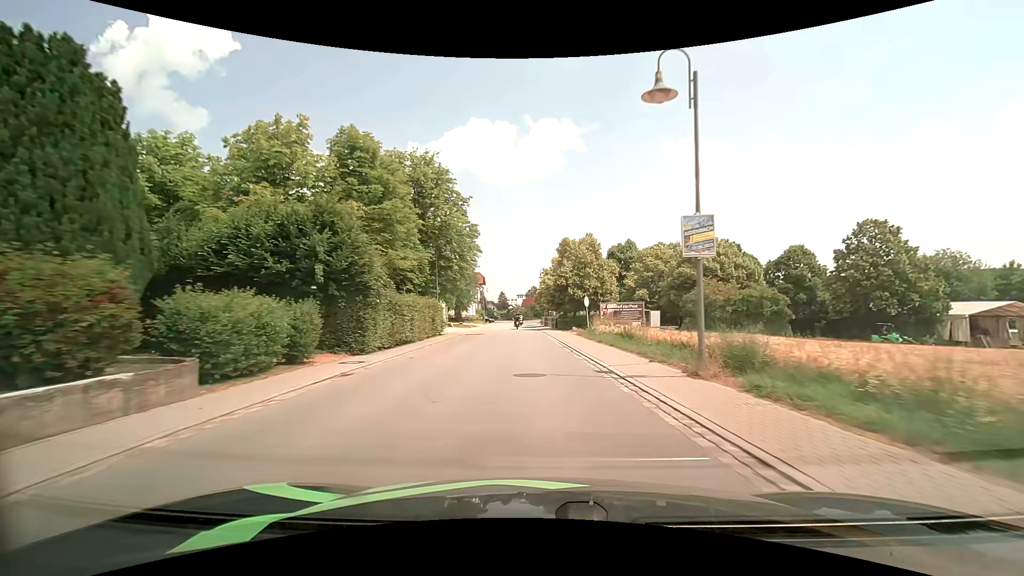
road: secondary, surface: asphalt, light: Day
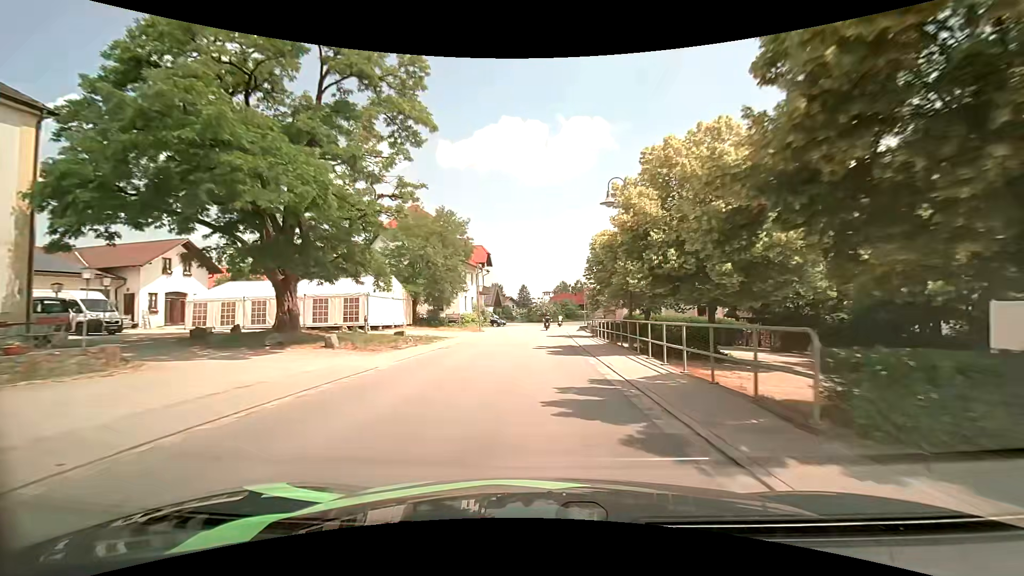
(-1.5, +40.4) m; -3°
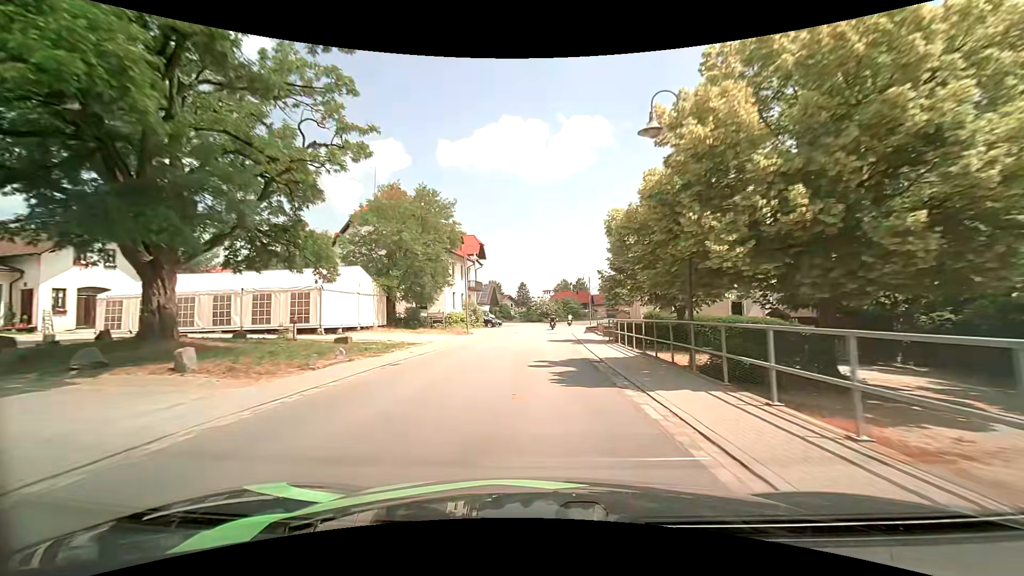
(0.0, +8.1) m; 0°
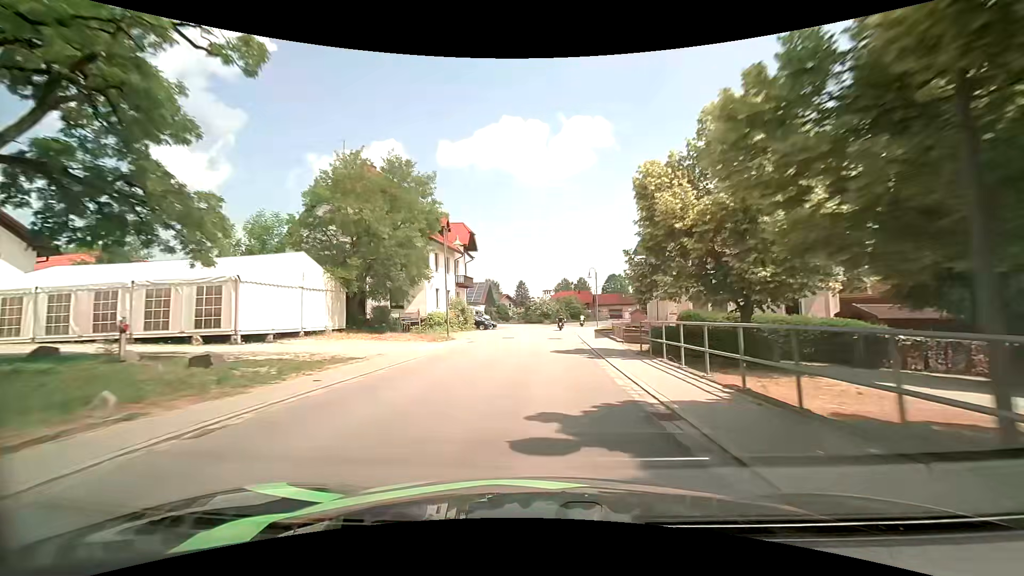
(+0.1, +8.2) m; 0°
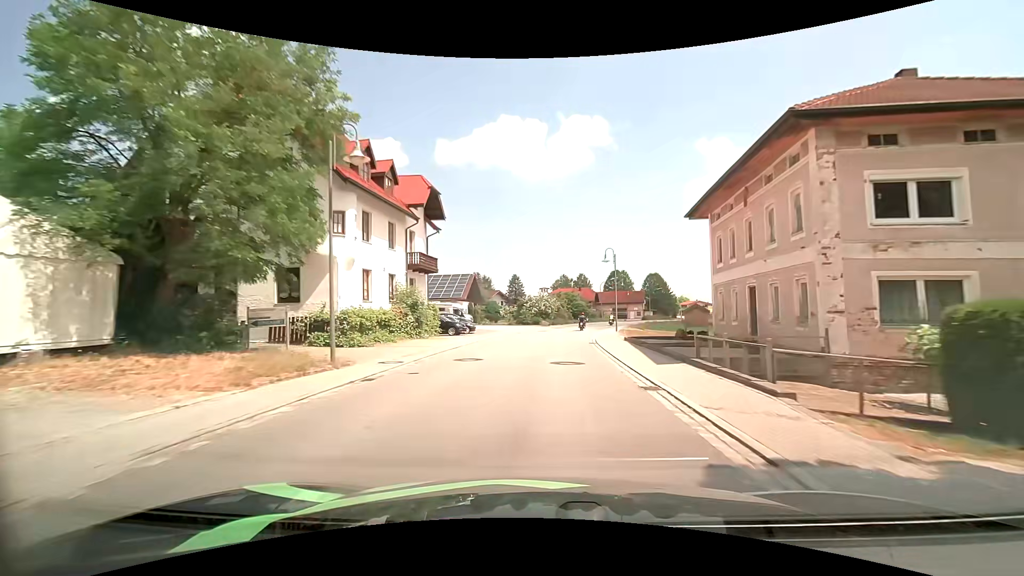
(+0.1, +16.8) m; 0°
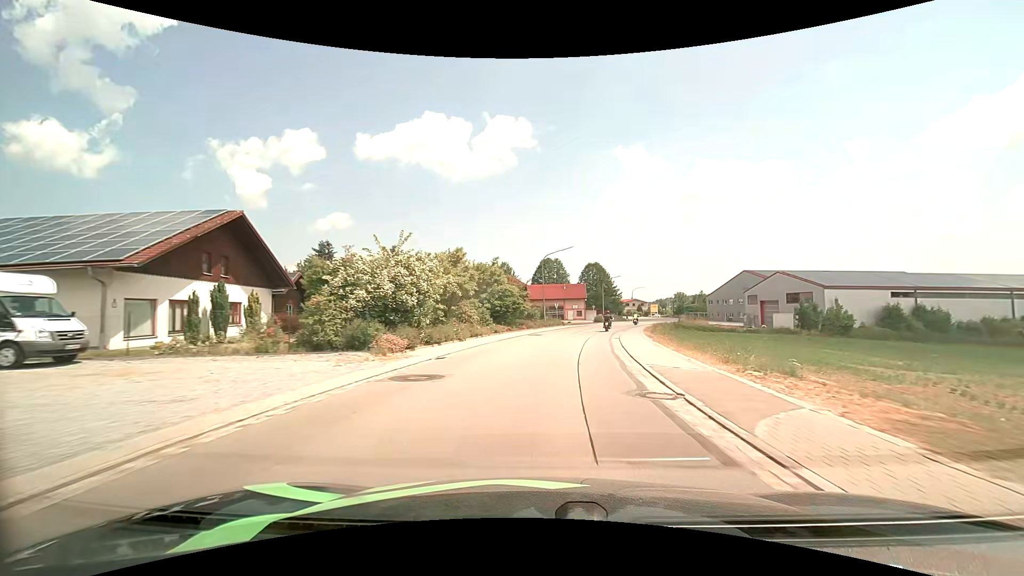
(+2.7, +43.8) m; +9°
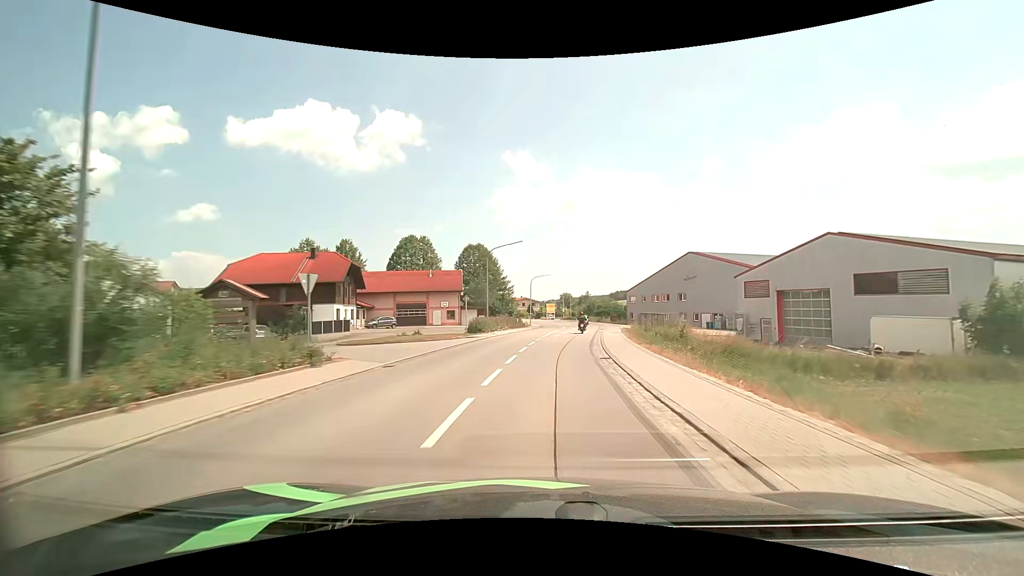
(+5.2, +43.8) m; +13°
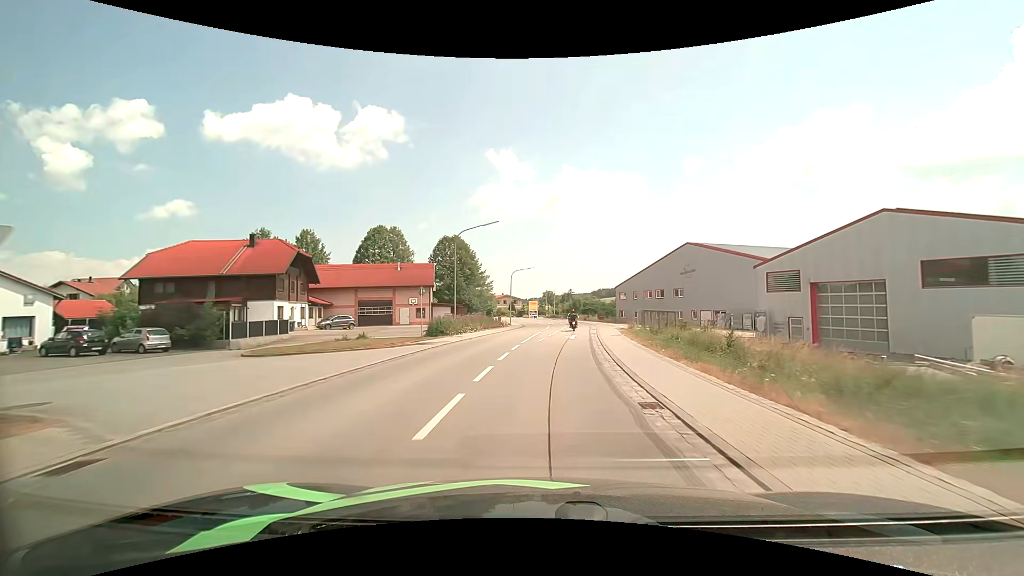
(+0.2, +8.7) m; +2°
